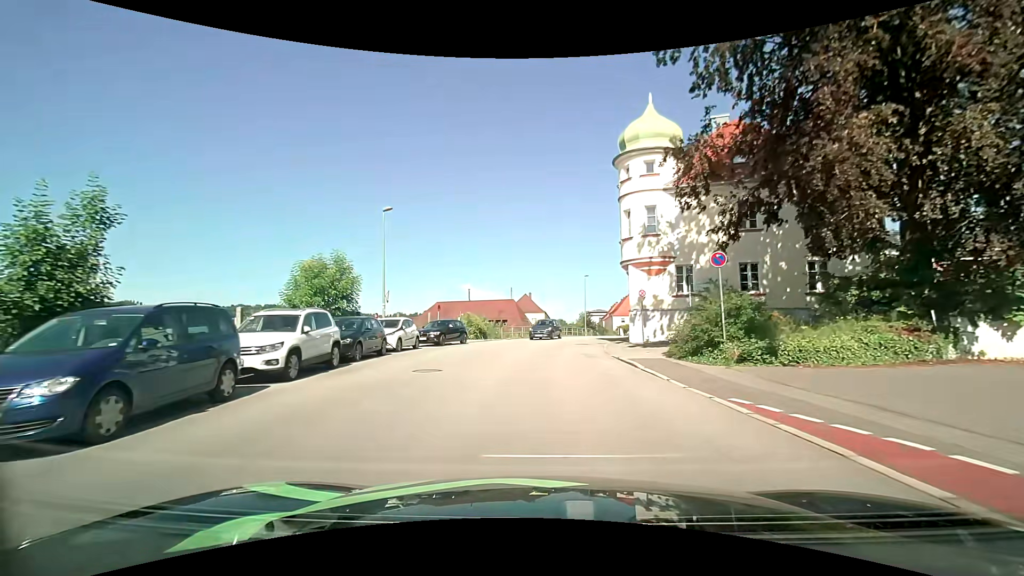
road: tertiary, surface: asphalt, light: Day
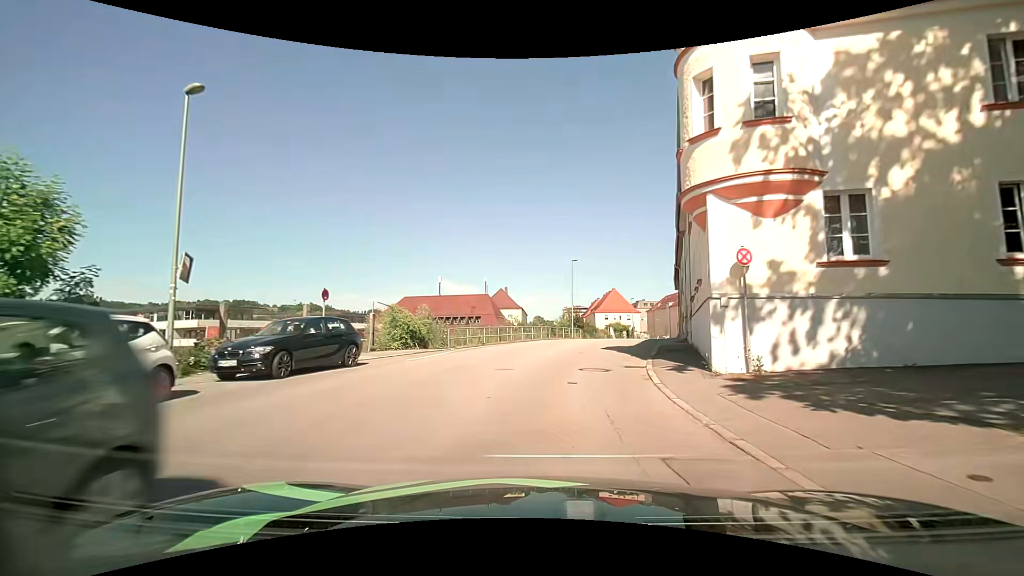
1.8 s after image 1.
(+0.3, +14.7) m; +3°
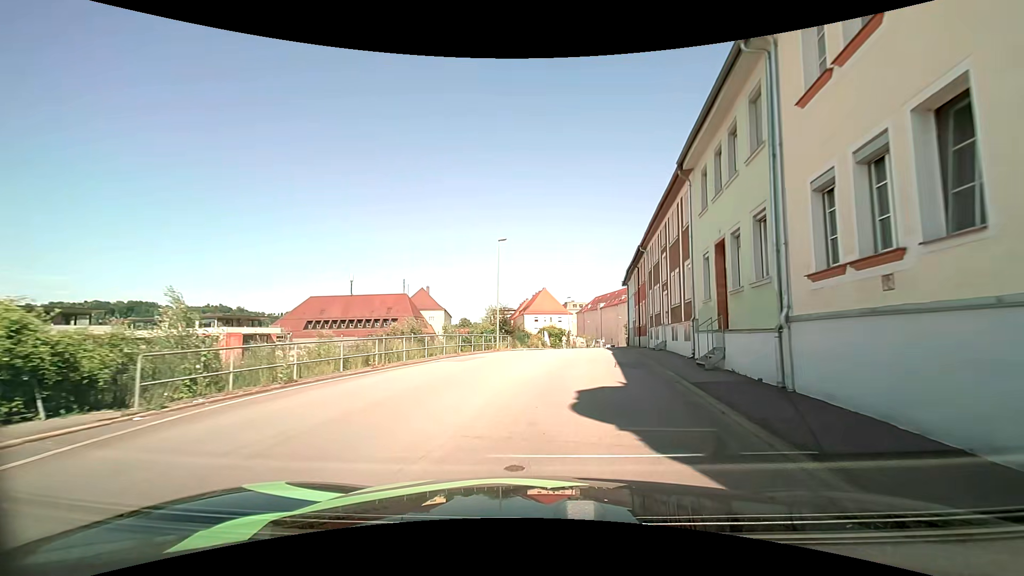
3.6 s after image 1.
(+0.9, +14.7) m; +9°
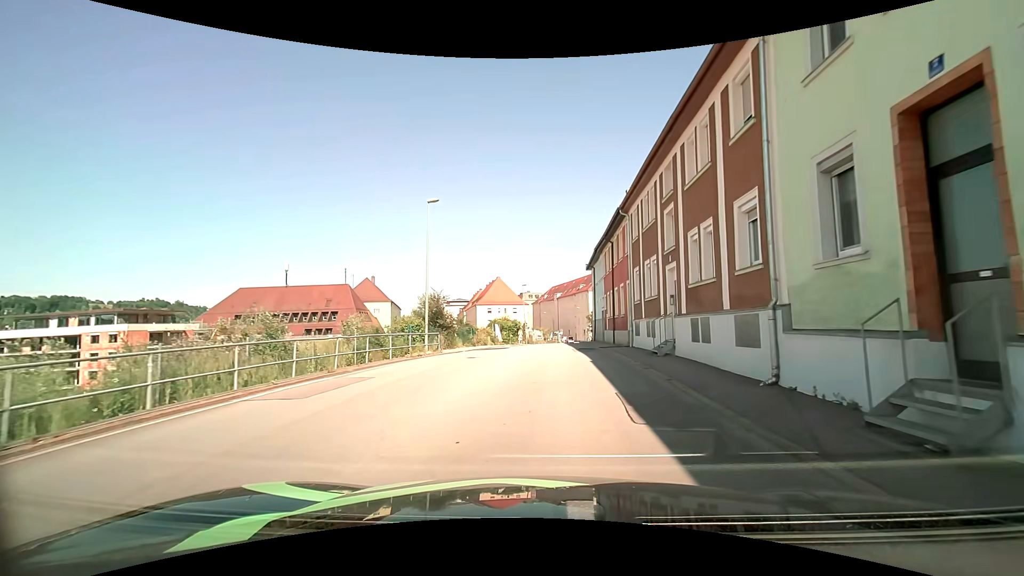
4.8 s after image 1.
(+0.4, +9.6) m; +5°
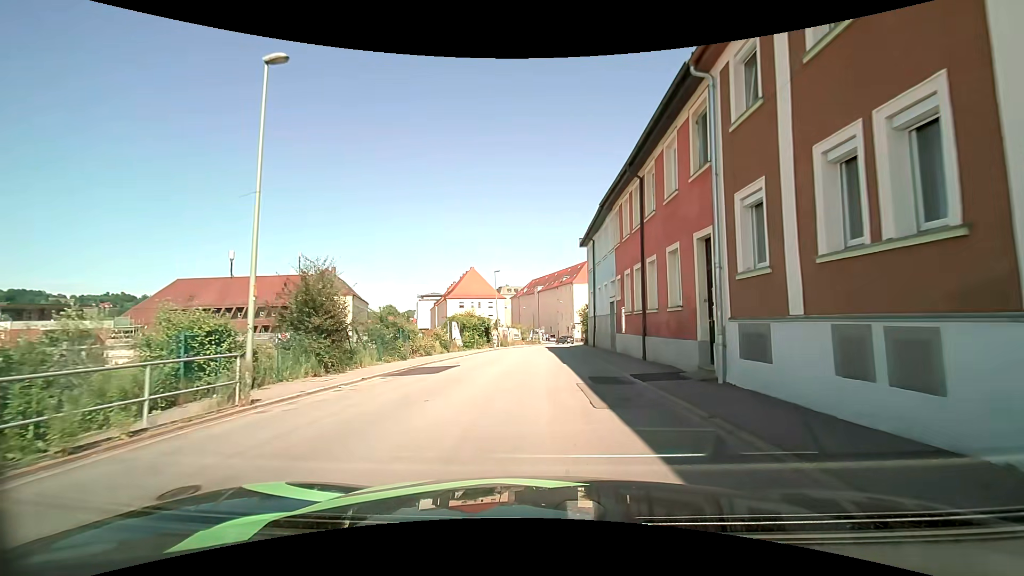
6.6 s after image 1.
(+0.4, +14.3) m; +2°
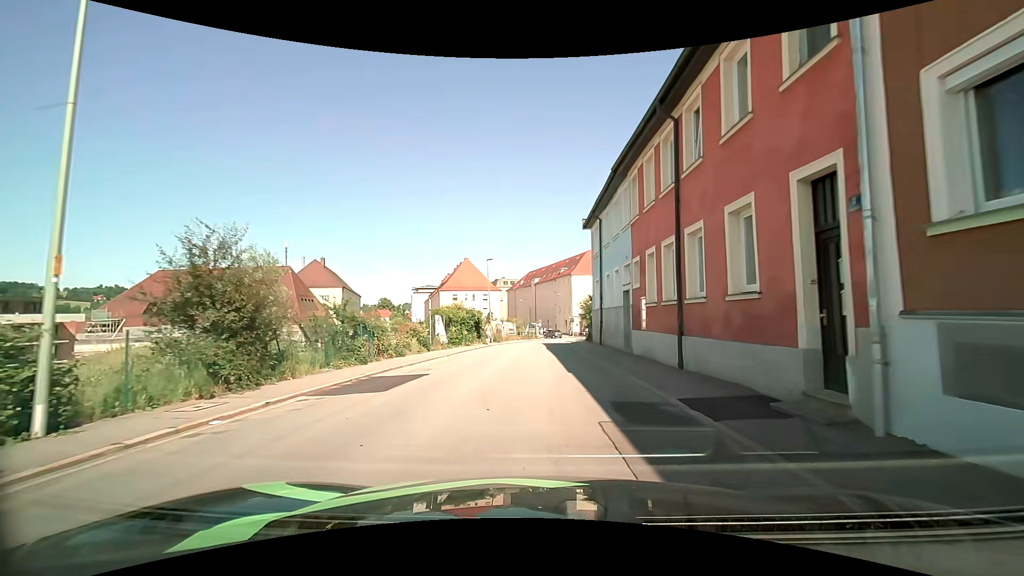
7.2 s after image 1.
(0.0, +4.7) m; +1°
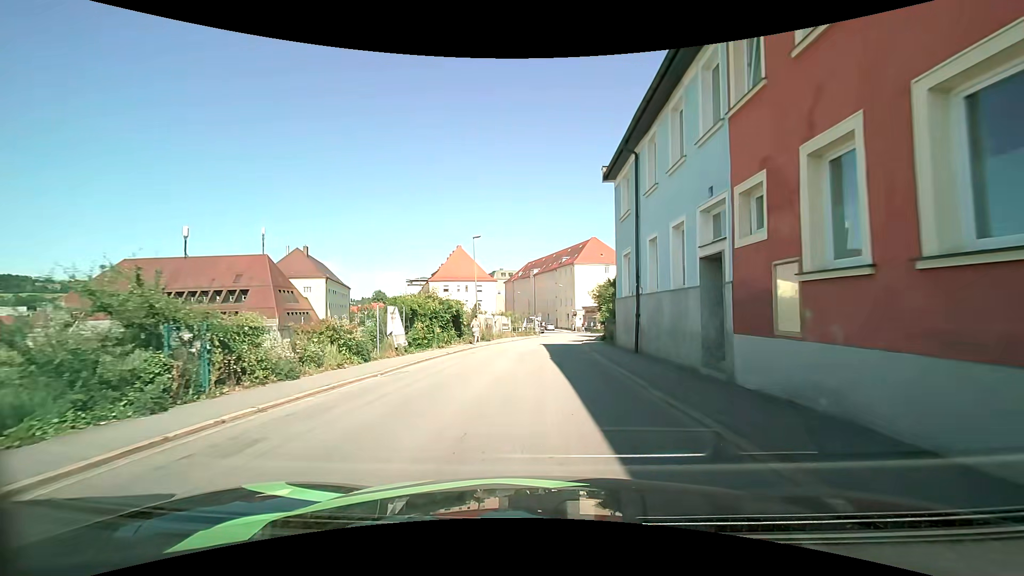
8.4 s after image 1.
(-0.1, +9.6) m; 0°
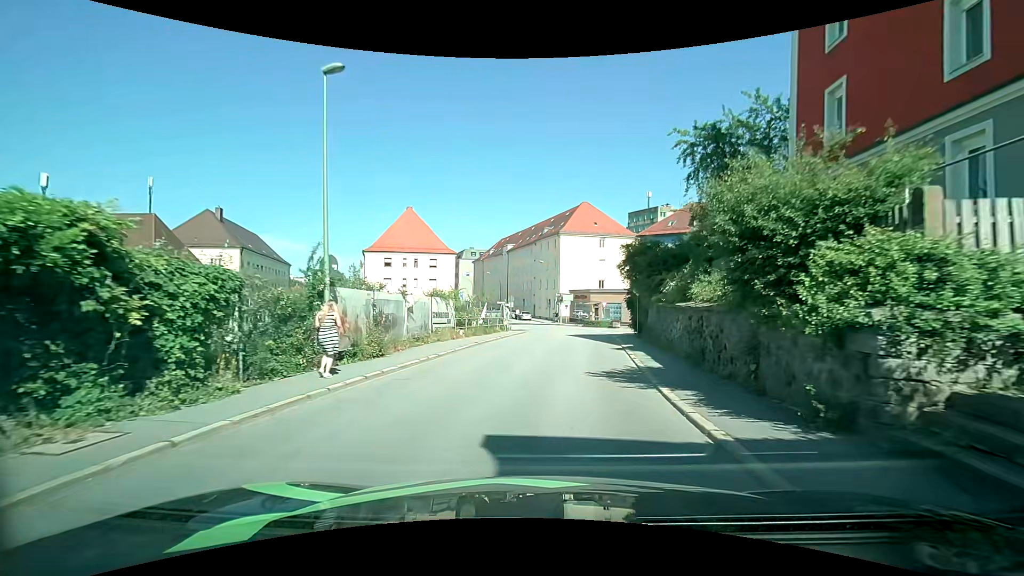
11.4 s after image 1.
(+0.1, +23.8) m; +2°
